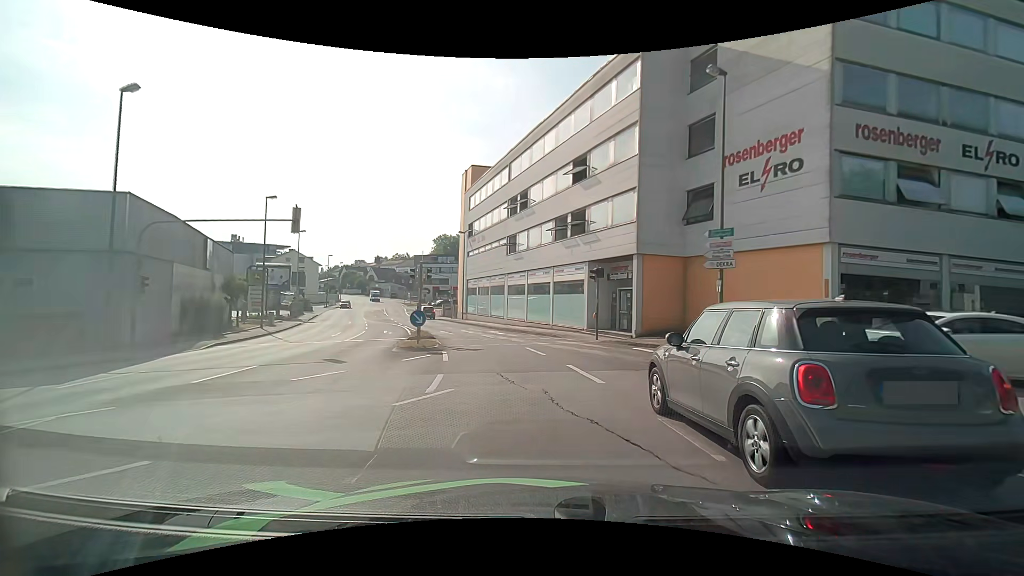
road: tertiary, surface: asphalt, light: Day
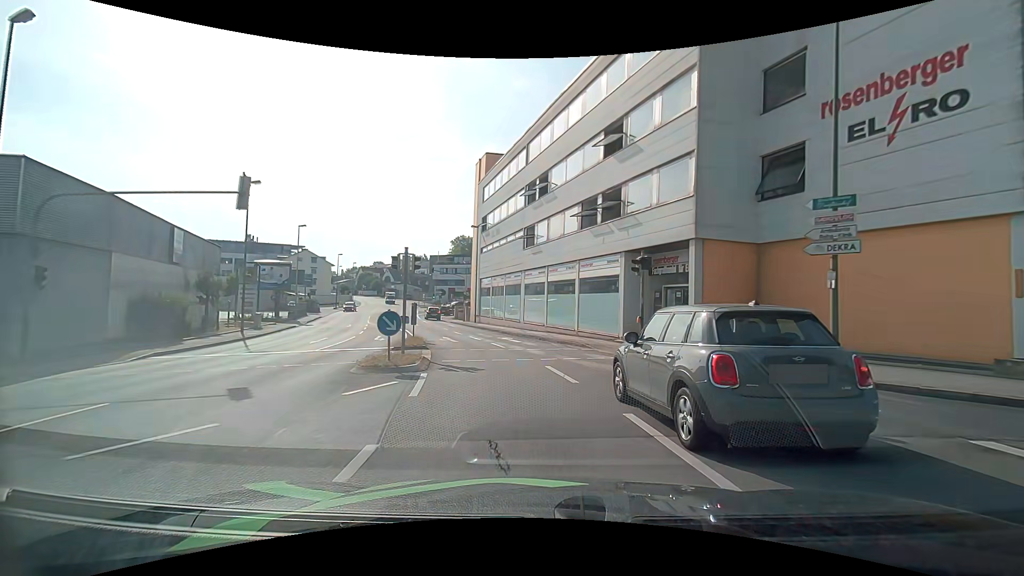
(-0.1, +5.5) m; -2°
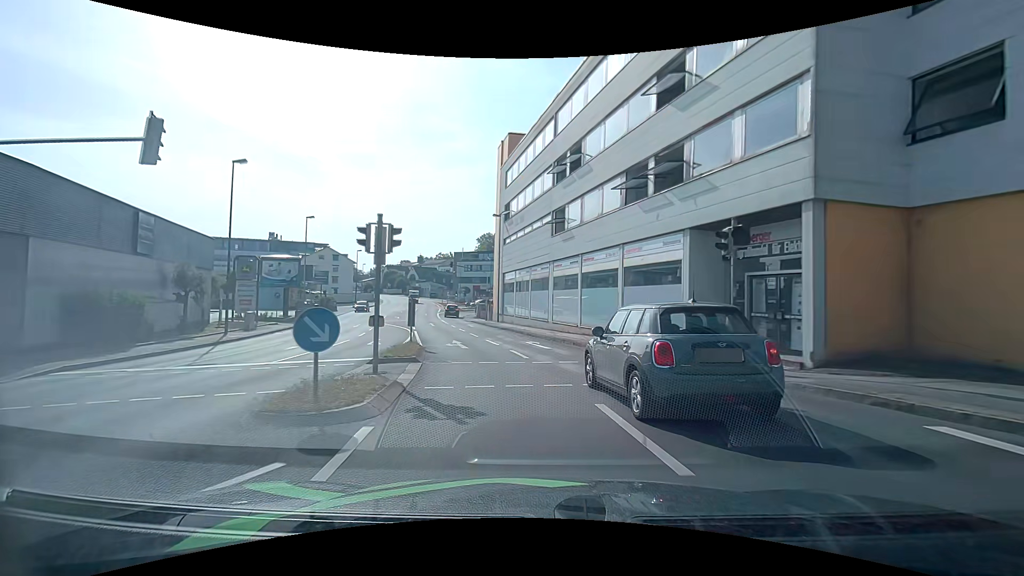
(-0.1, +5.4) m; -4°
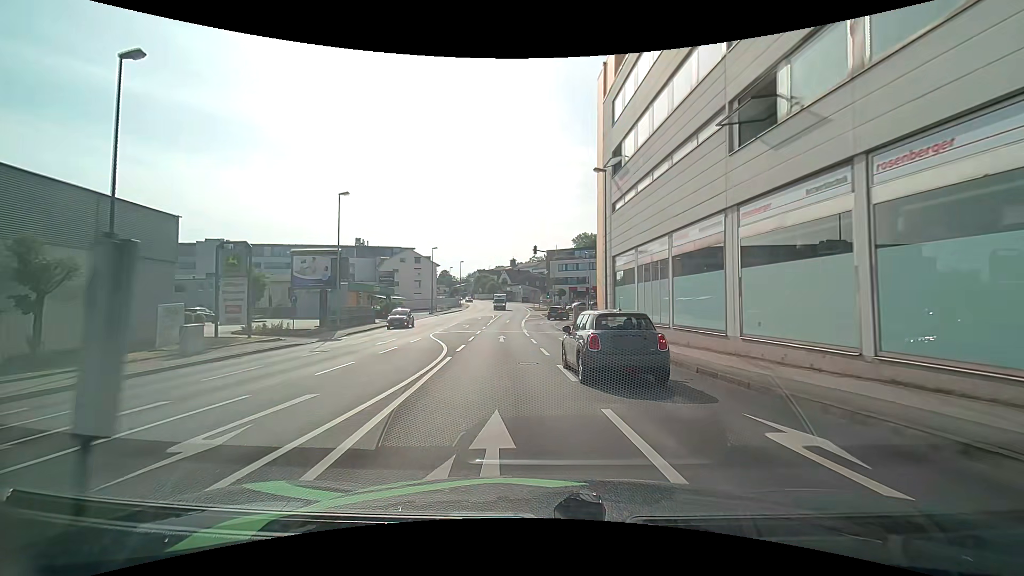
(-1.5, +15.9) m; -11°
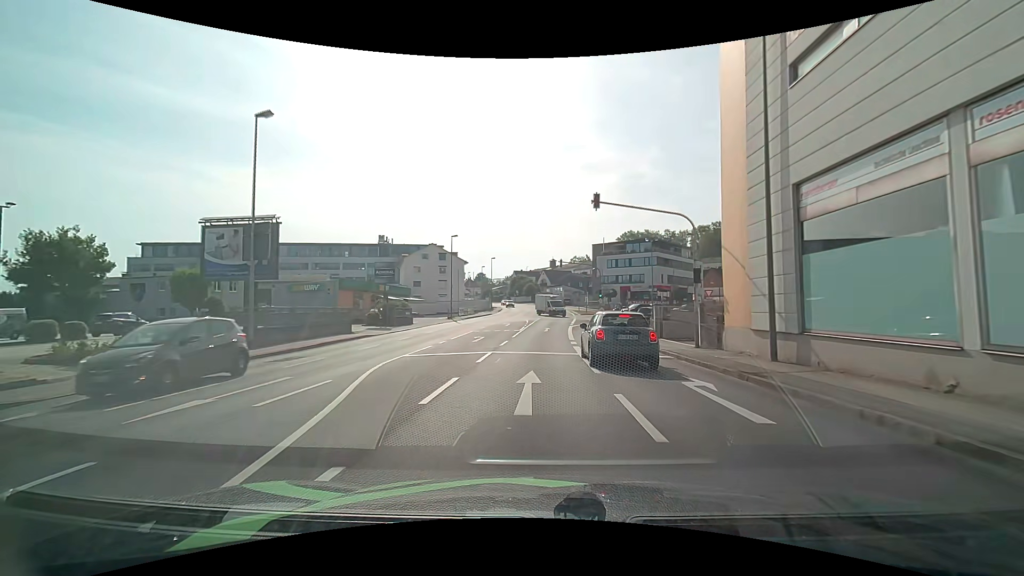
(-0.8, +16.7) m; -4°
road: tertiary_link
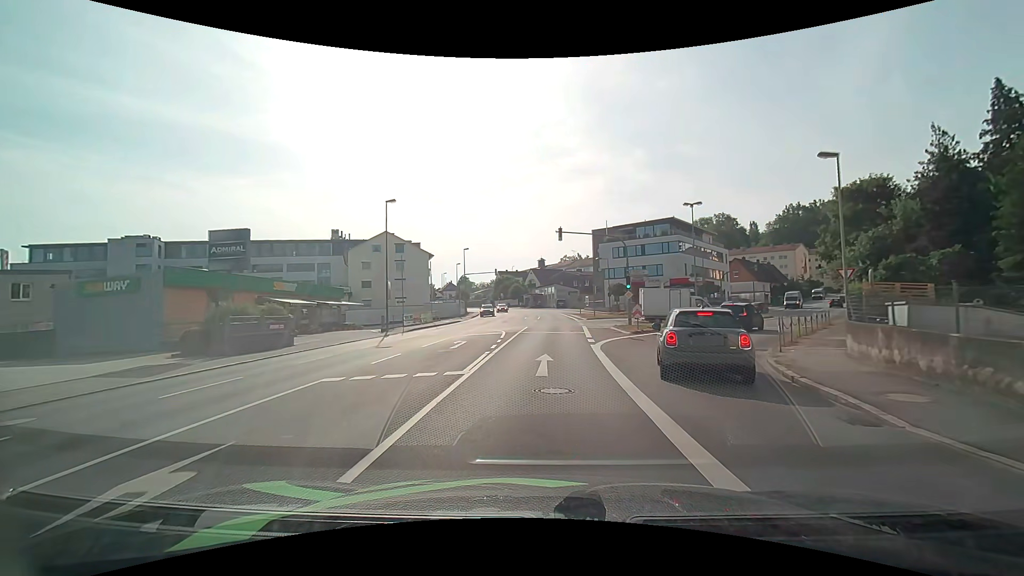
(0.0, +22.5) m; +1°
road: tertiary
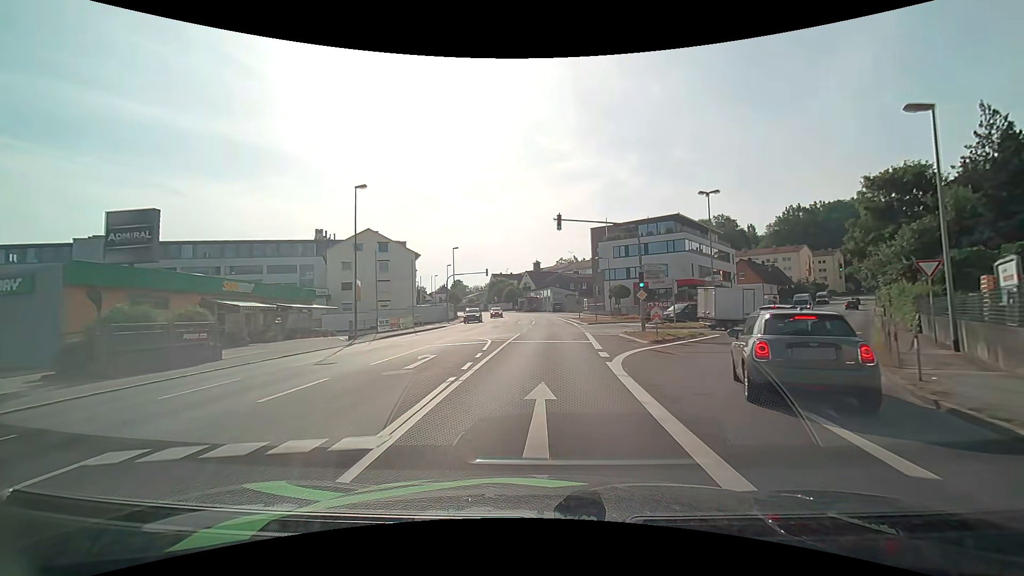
(0.0, +5.7) m; +1°
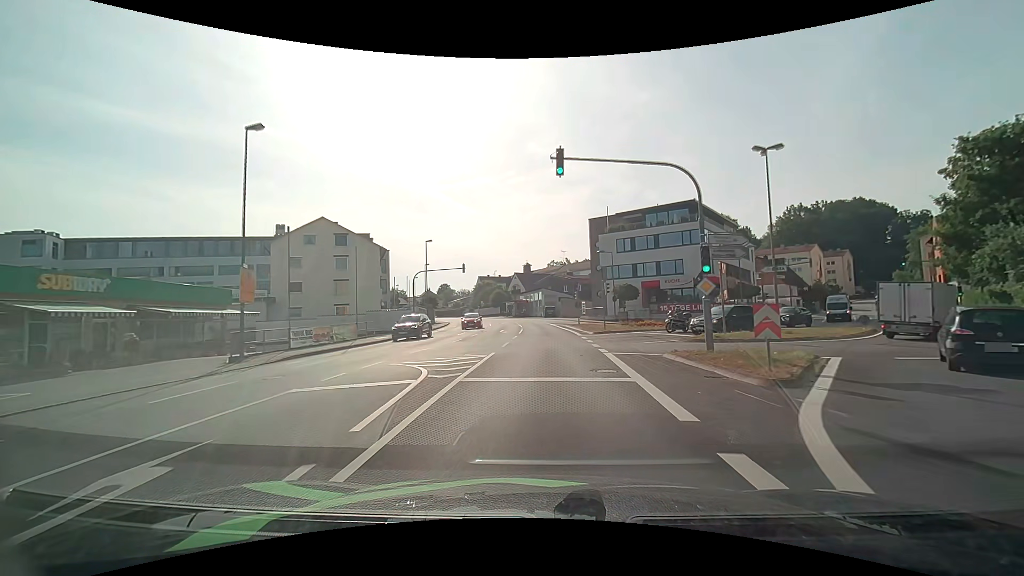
(+0.1, +11.8) m; +1°
(0, +10) (0, +20) (0, +30) (0, +40) (0, +50) (-1, +60) (-3, +70) (-5, +80) (-7, +89) (-10, +99) m
